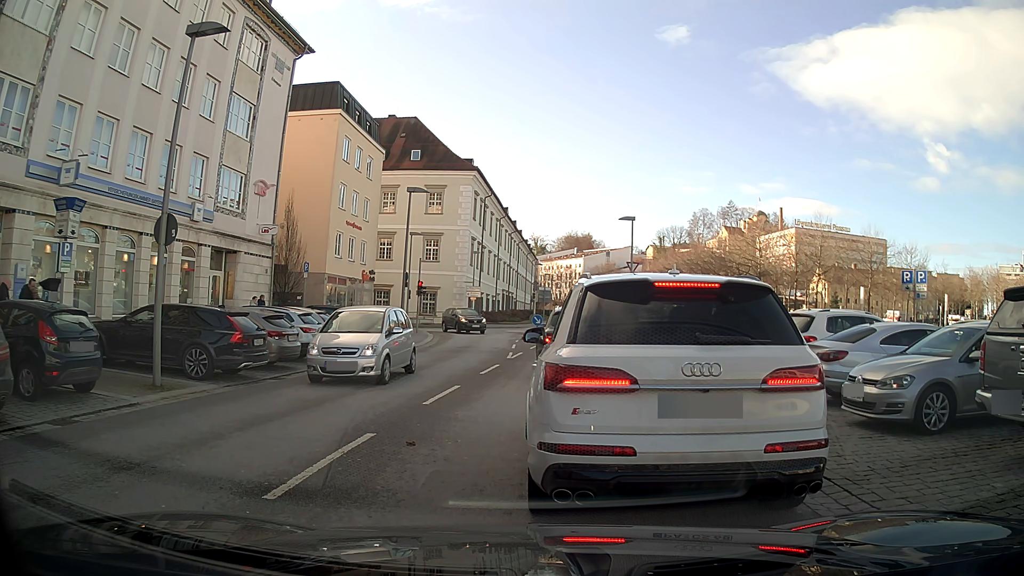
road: tertiary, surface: asphalt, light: Day
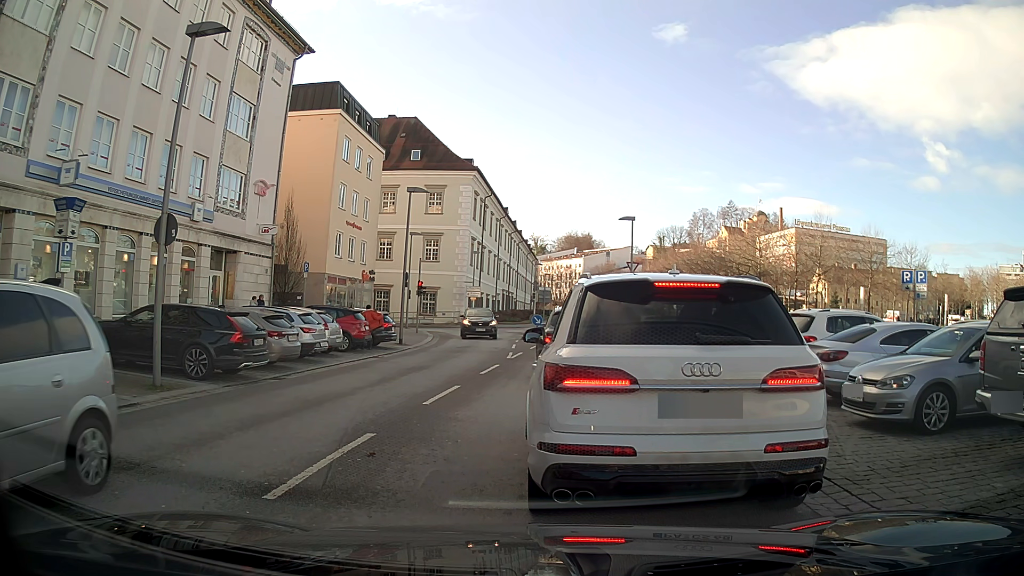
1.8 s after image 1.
(0.0, 0.0) m; 0°
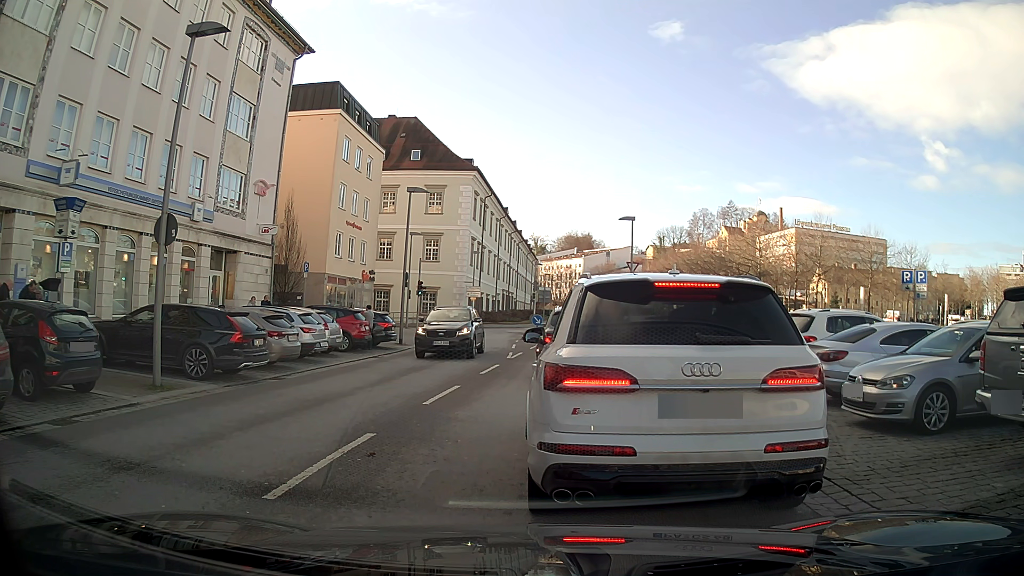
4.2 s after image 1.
(0.0, 0.0) m; 0°
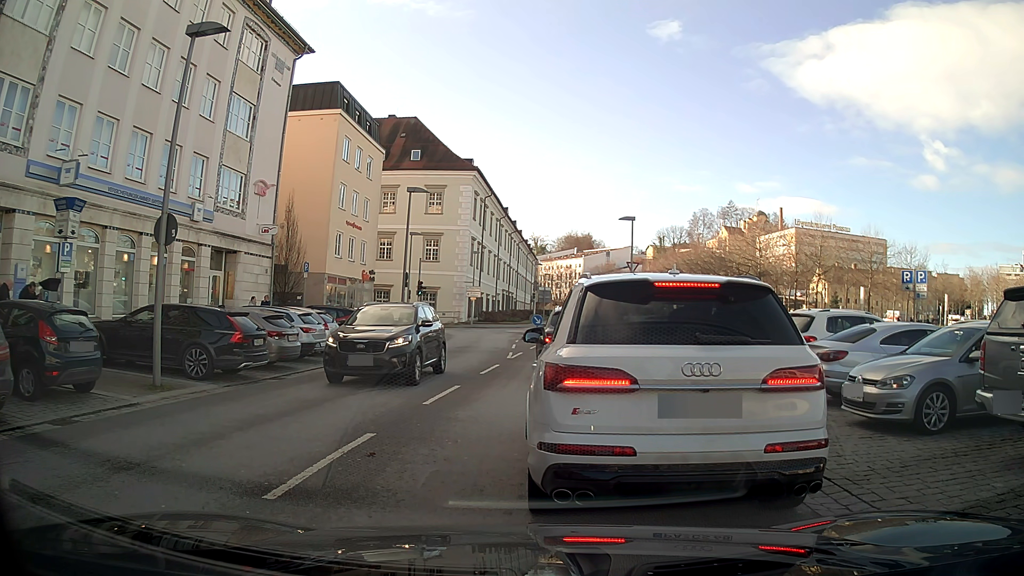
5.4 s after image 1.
(0.0, 0.0) m; 0°
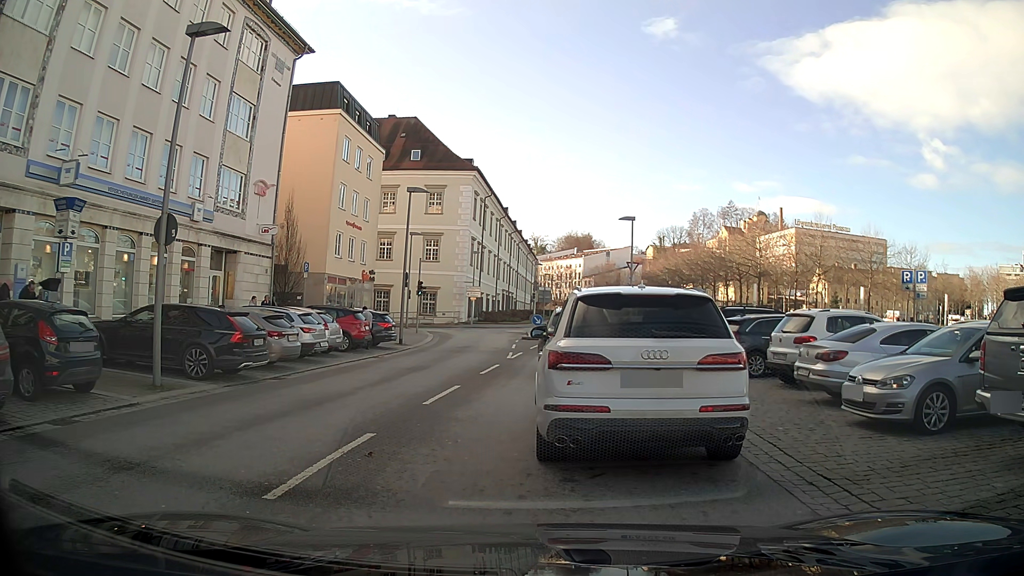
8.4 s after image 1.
(0.0, 0.0) m; 0°
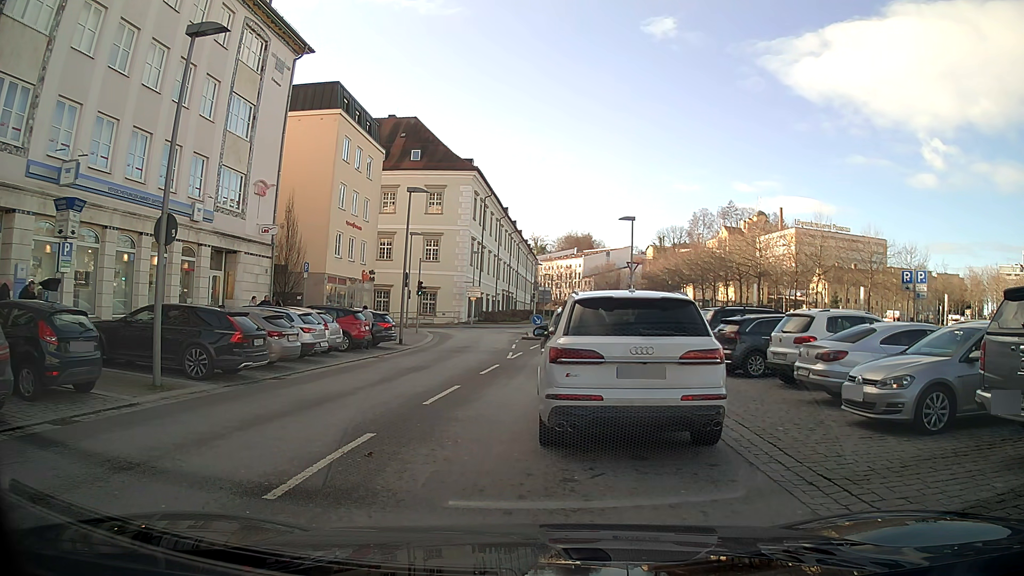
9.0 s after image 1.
(0.0, 0.0) m; 0°
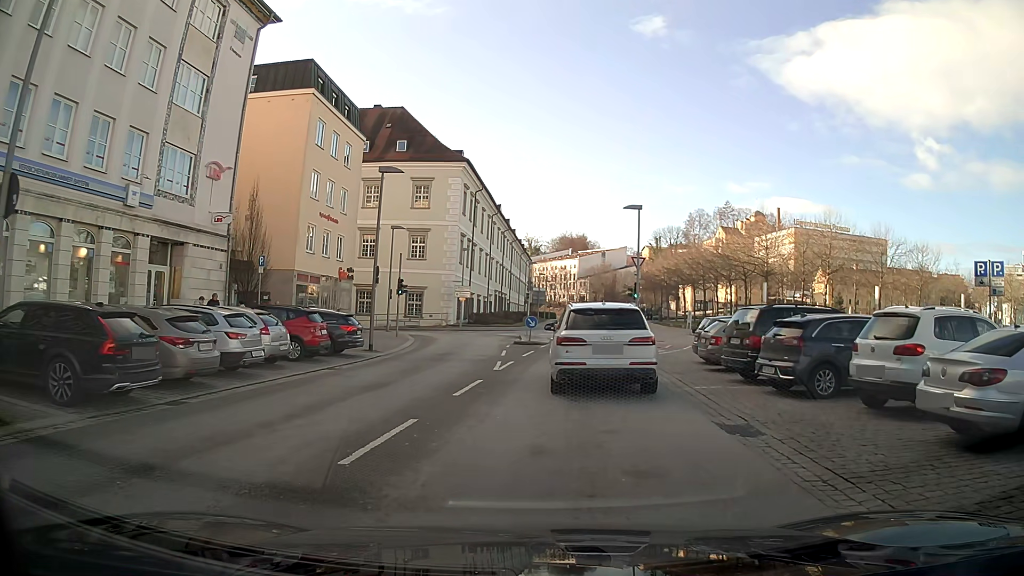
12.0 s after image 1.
(+0.1, +4.6) m; +2°
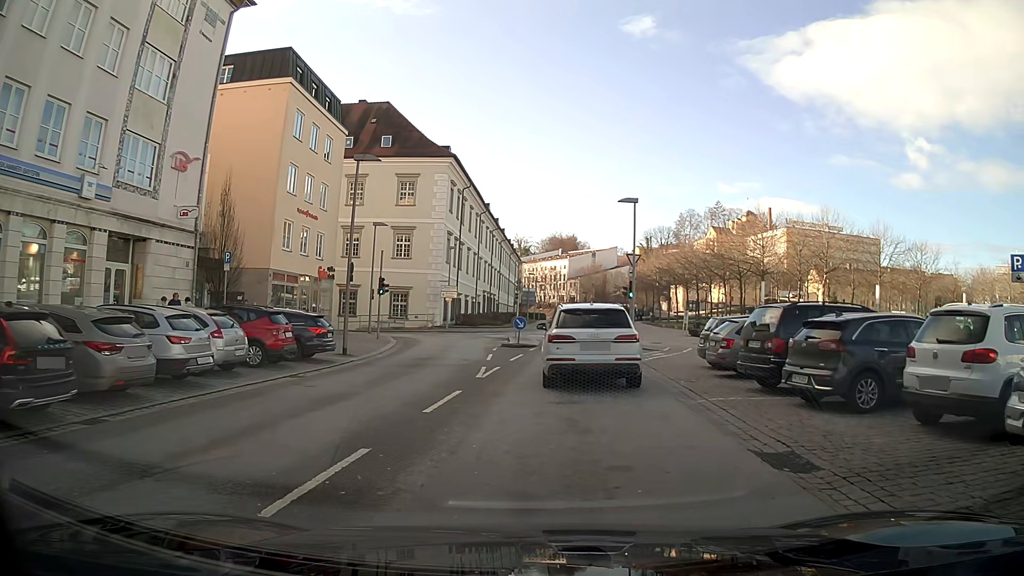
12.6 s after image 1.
(0.0, +2.2) m; +1°
(0, +10) (+1, +20) (+1, +30) (+2, +40) (+3, +50) (+4, +60) (+5, +70) (+5, +80) (+5, +90) (+6, +100) m
